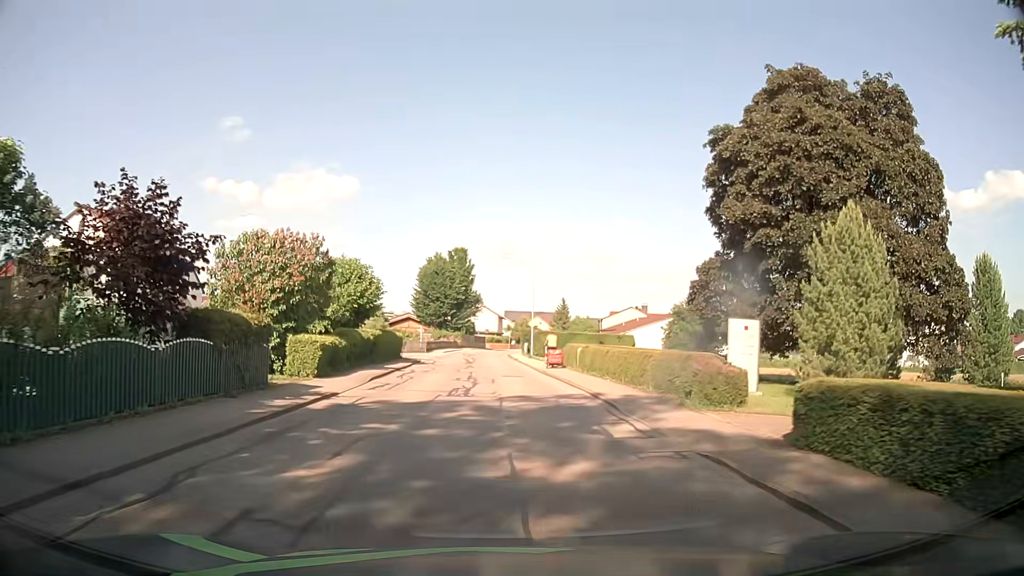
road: residential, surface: asphalt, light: Day
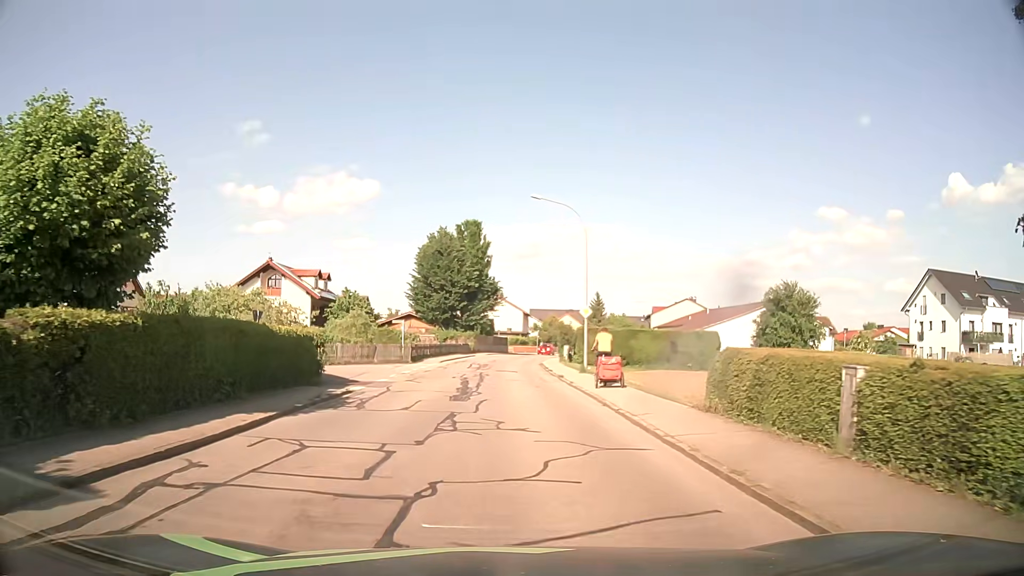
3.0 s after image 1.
(-0.2, +23.0) m; -2°
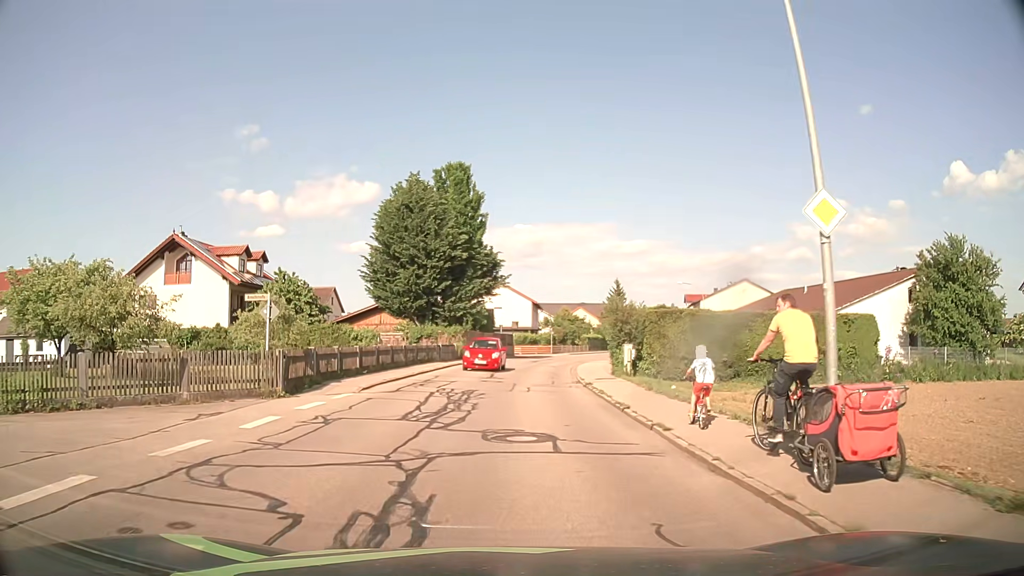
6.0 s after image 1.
(0.0, +23.1) m; 0°
(0, +10) (0, +20) (+1, +30) (+2, +40) (+3, +50) (+5, +60) (+8, +69) (+11, +79) (+14, +88) (+17, +98) m
